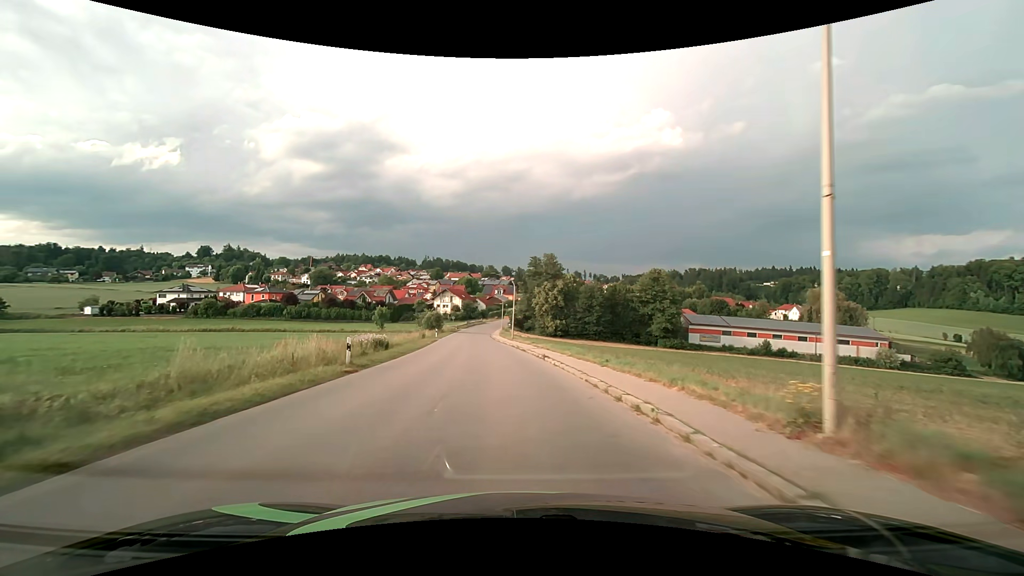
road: tertiary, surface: asphalt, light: Day
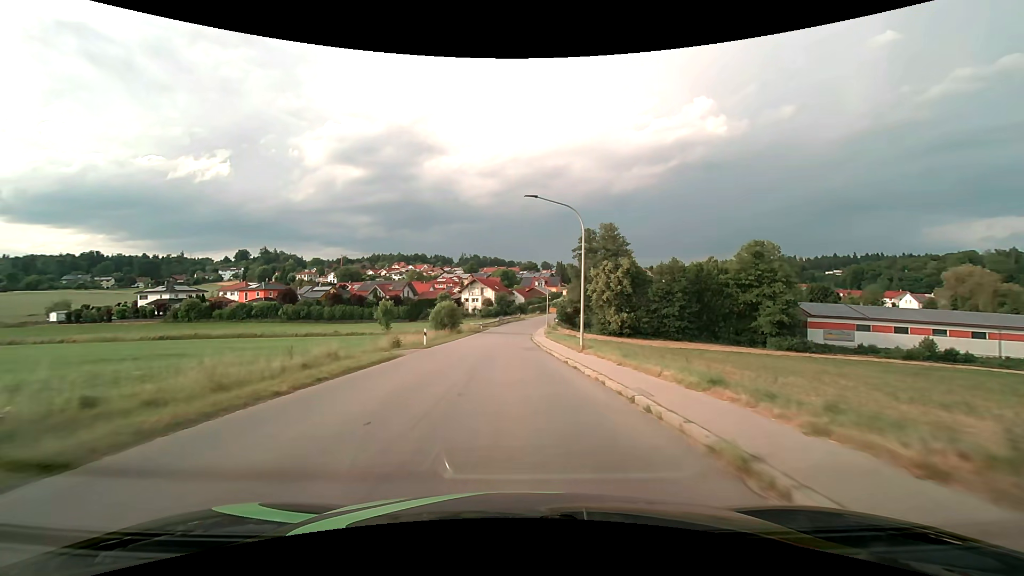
(-1.5, +31.0) m; -5°
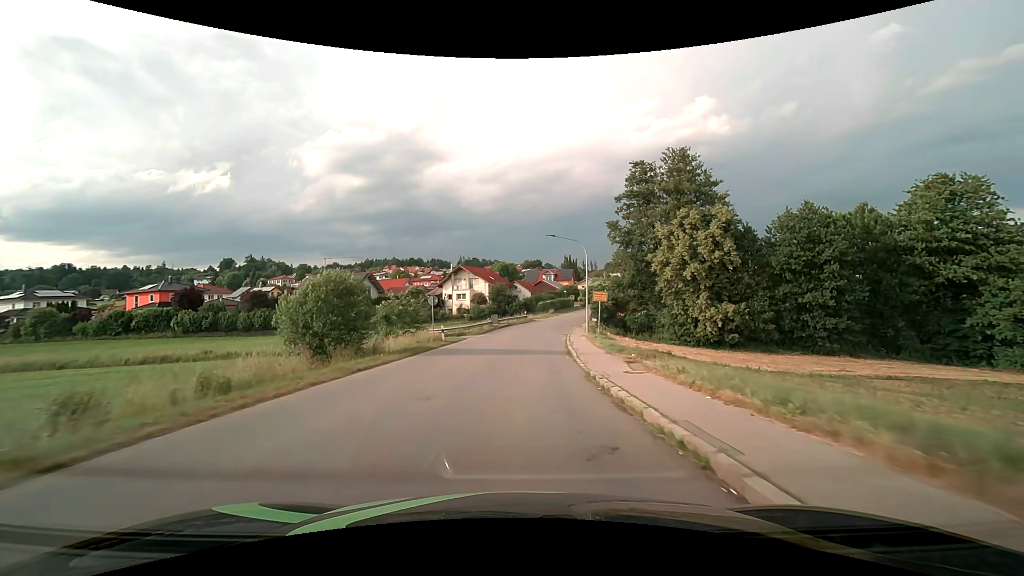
(-0.5, +39.1) m; 0°
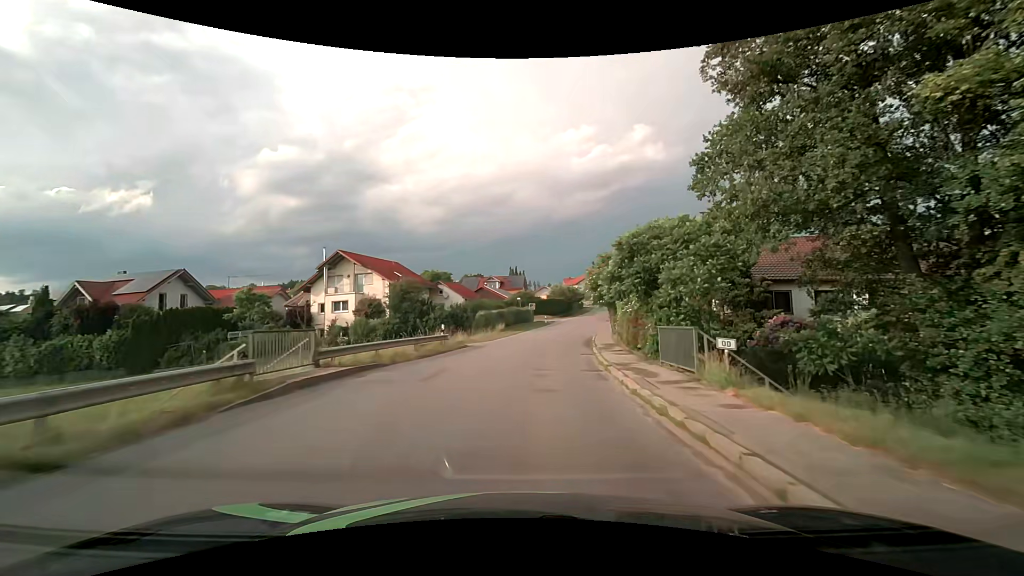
(+1.6, +38.9) m; +7°
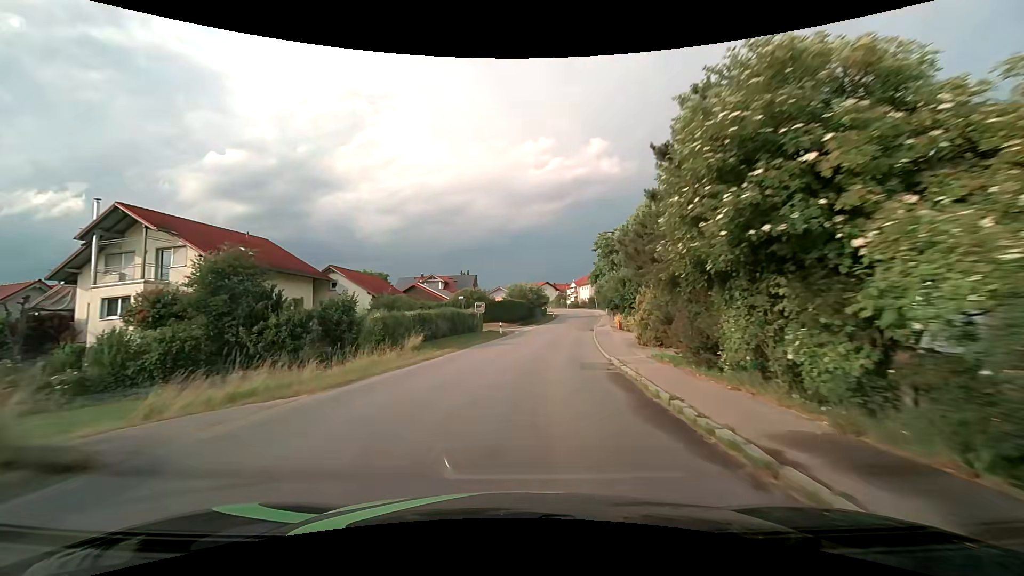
(+1.1, +22.7) m; +5°
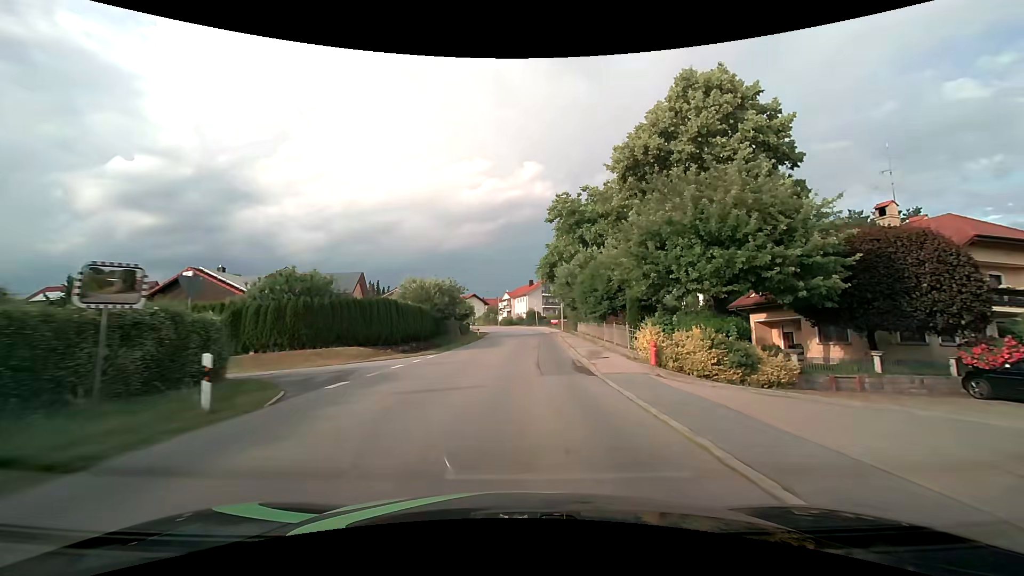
(+2.5, +31.3) m; +8°
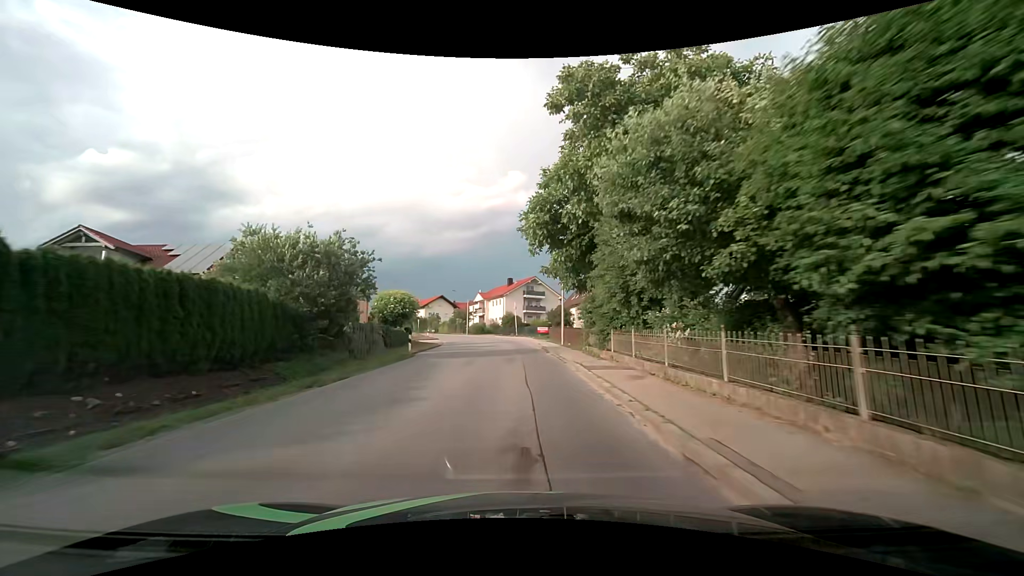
(+0.7, +23.4) m; +2°
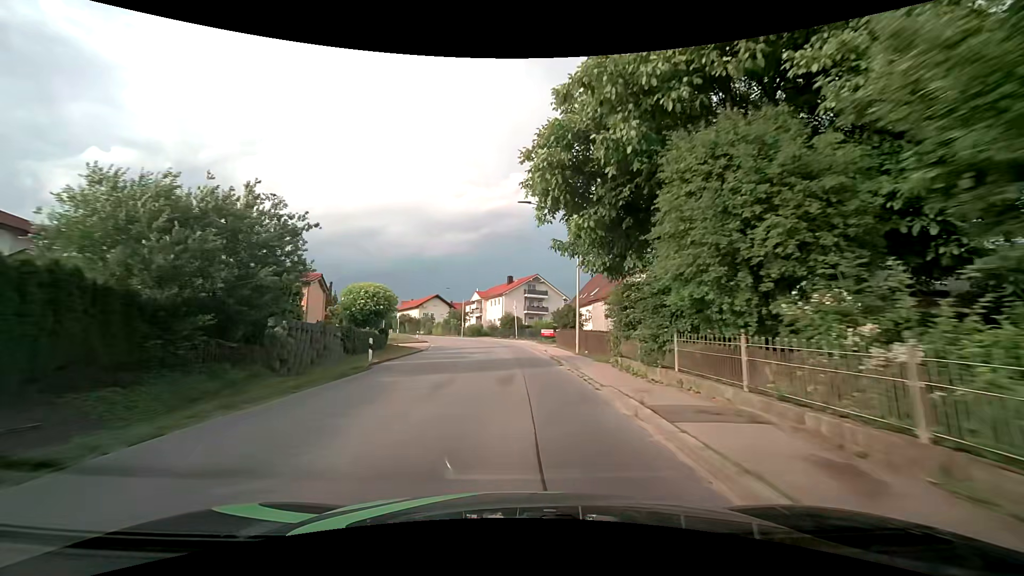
(0.0, +7.5) m; 0°
(0, +10) (0, +20) (-1, +30) (-2, +40) (-3, +50) (-6, +60) (-9, +69) (-13, +78) (-18, +87) (-22, +96) m
